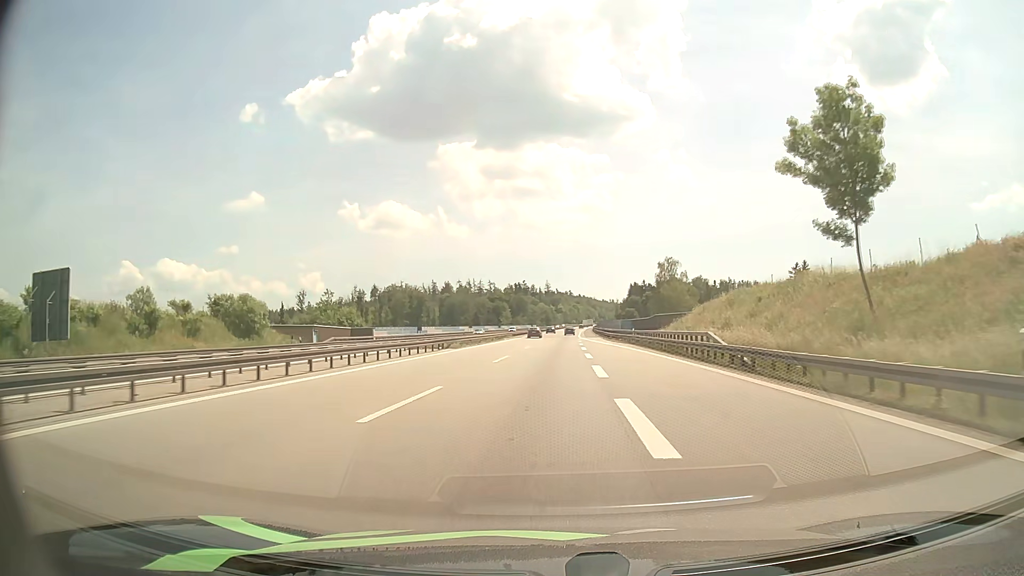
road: motorway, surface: asphalt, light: Day
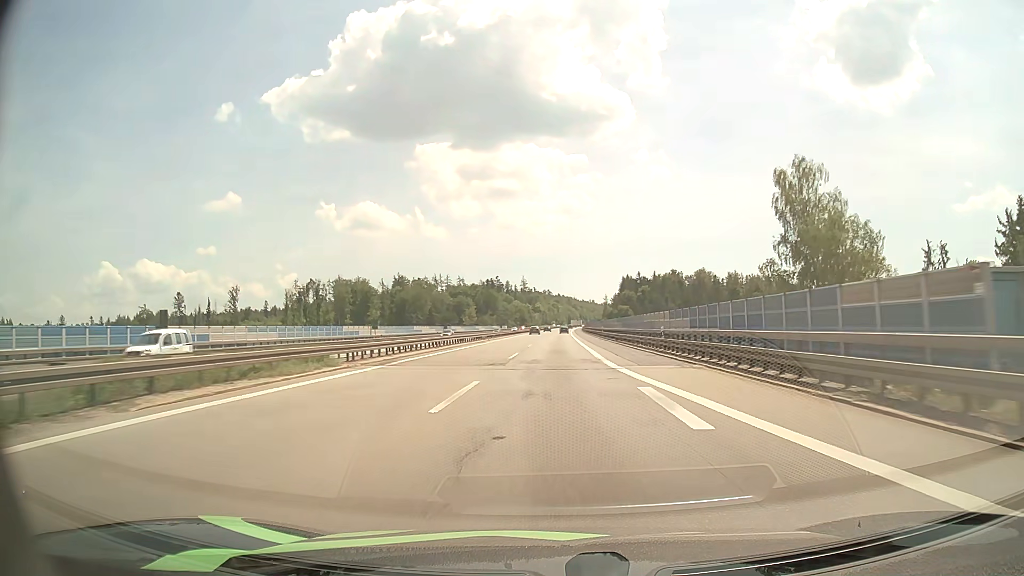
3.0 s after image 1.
(+1.2, +70.3) m; +2°
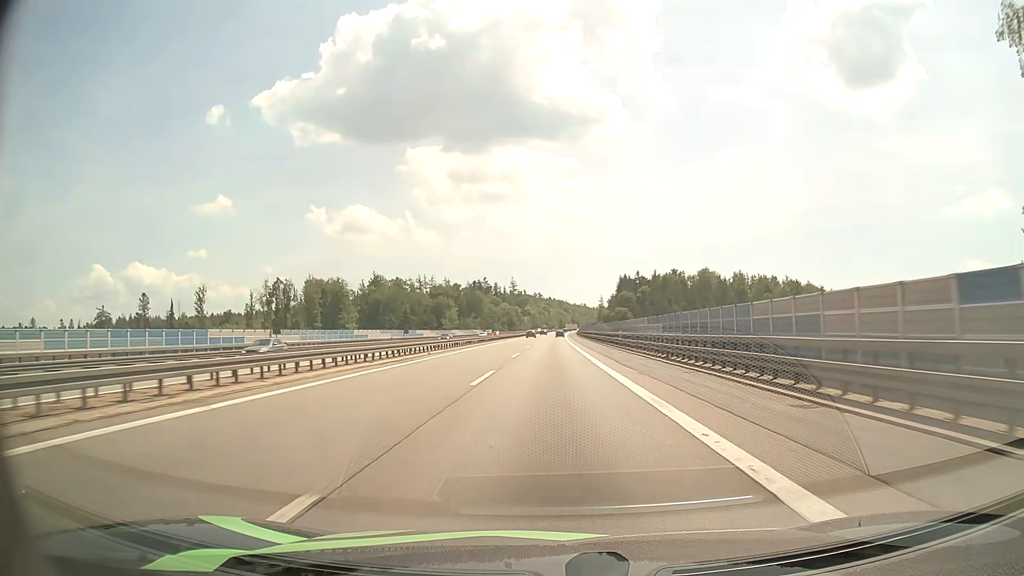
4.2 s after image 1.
(+0.2, +29.6) m; +1°
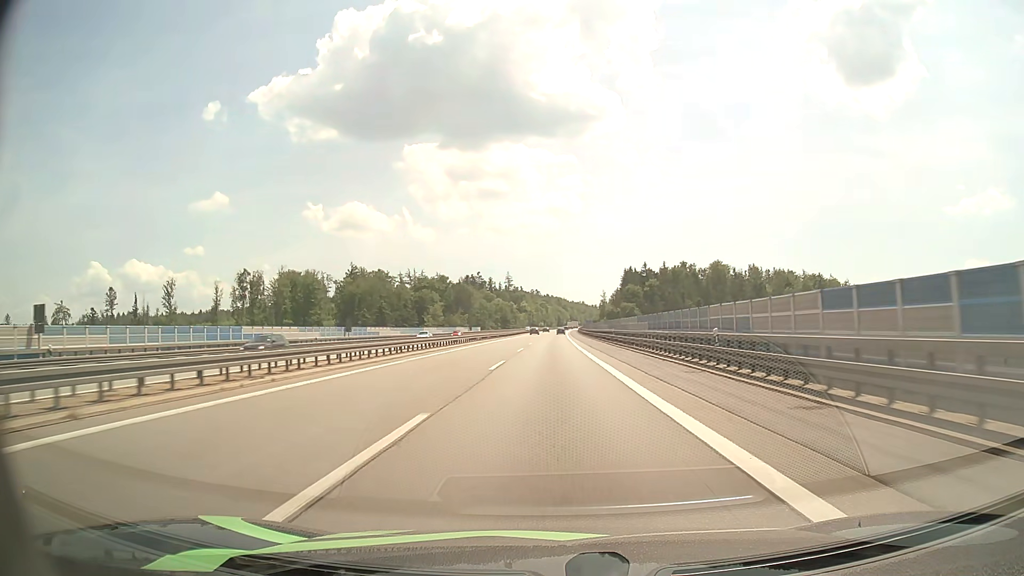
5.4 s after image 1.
(+0.1, +30.3) m; 0°
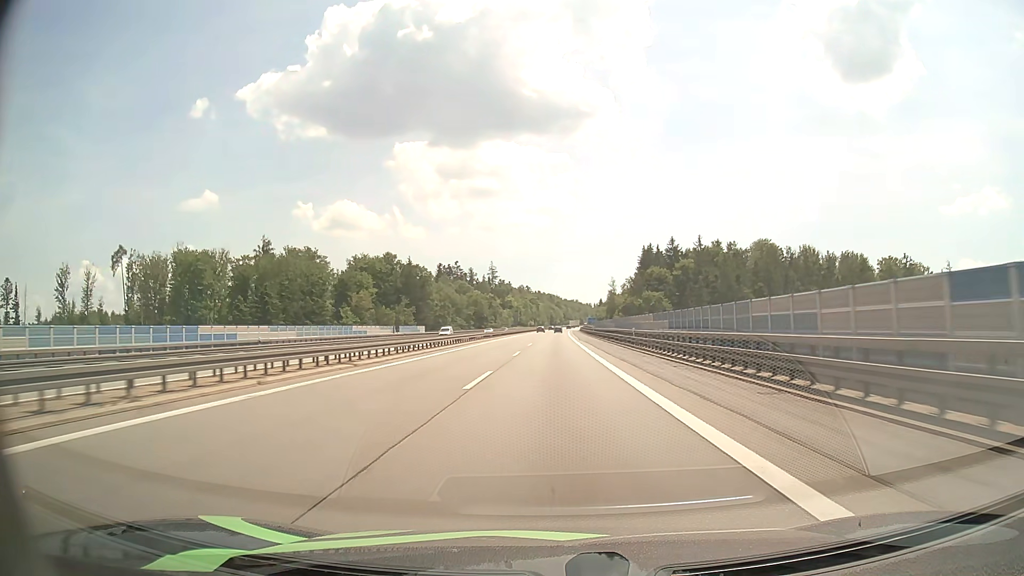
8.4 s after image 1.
(+0.6, +78.4) m; +1°
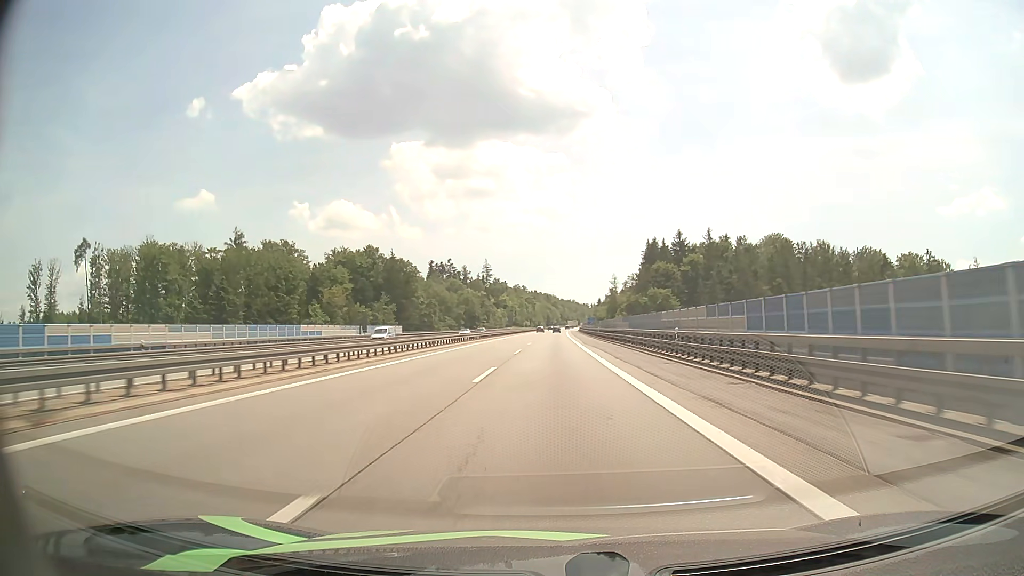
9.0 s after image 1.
(0.0, +16.1) m; 0°
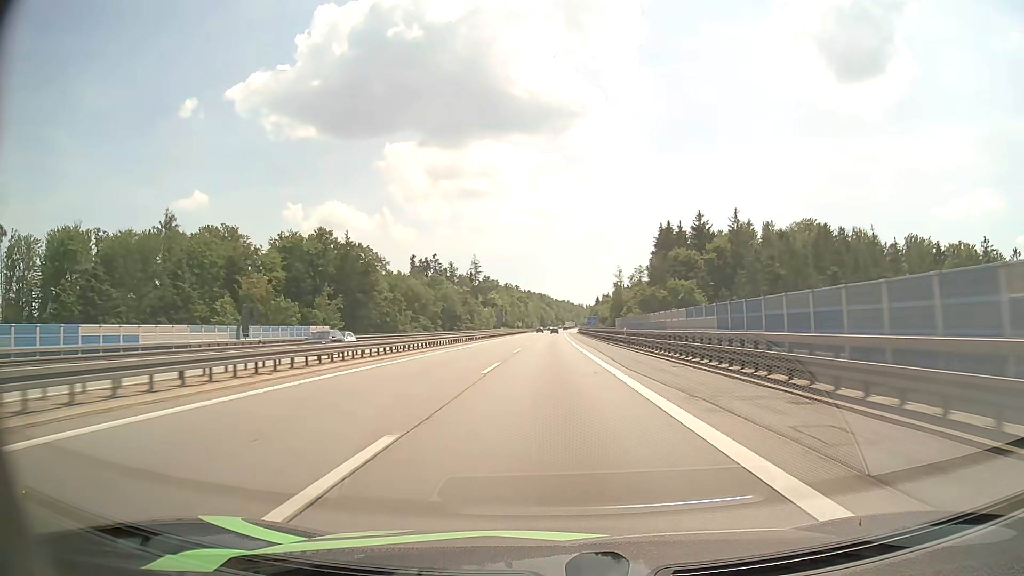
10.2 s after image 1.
(+0.2, +32.6) m; +1°
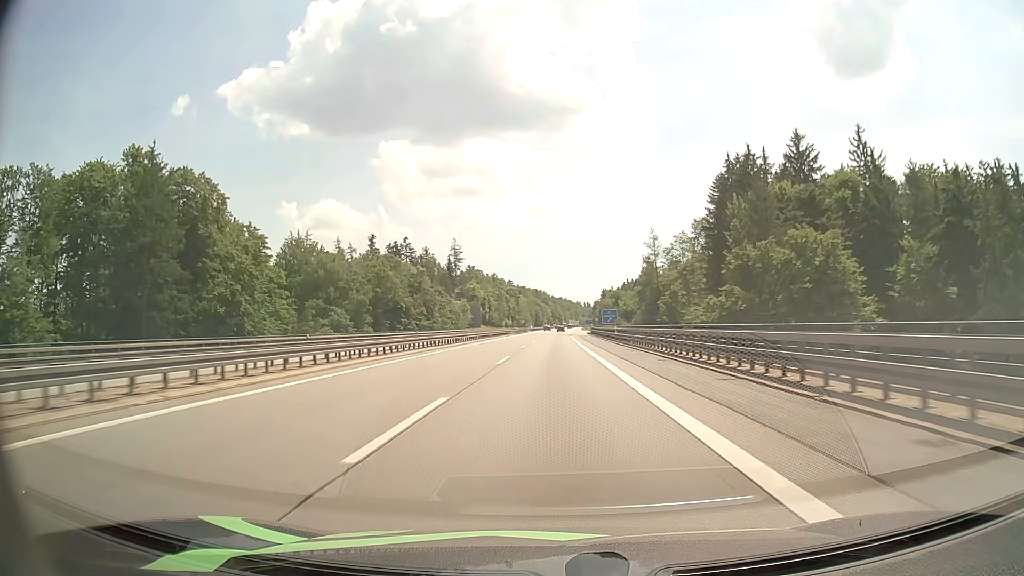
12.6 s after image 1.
(+0.3, +66.5) m; 0°
(0, +10) (0, +20) (0, +30) (0, +40) (0, +50) (0, +60) (0, +70) (+1, +80) (+1, +90) (+1, +100) m
